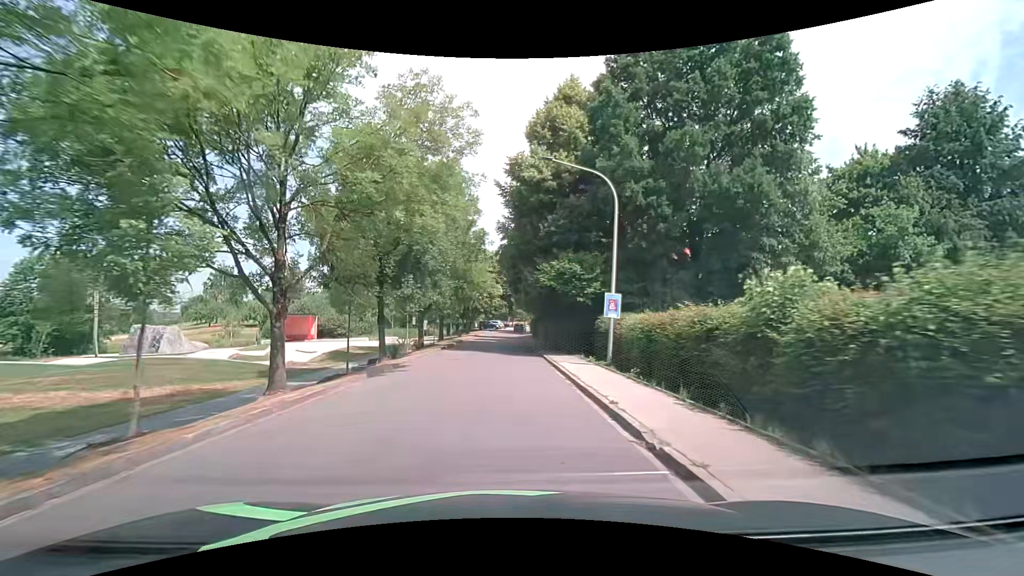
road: residential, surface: asphalt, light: Day
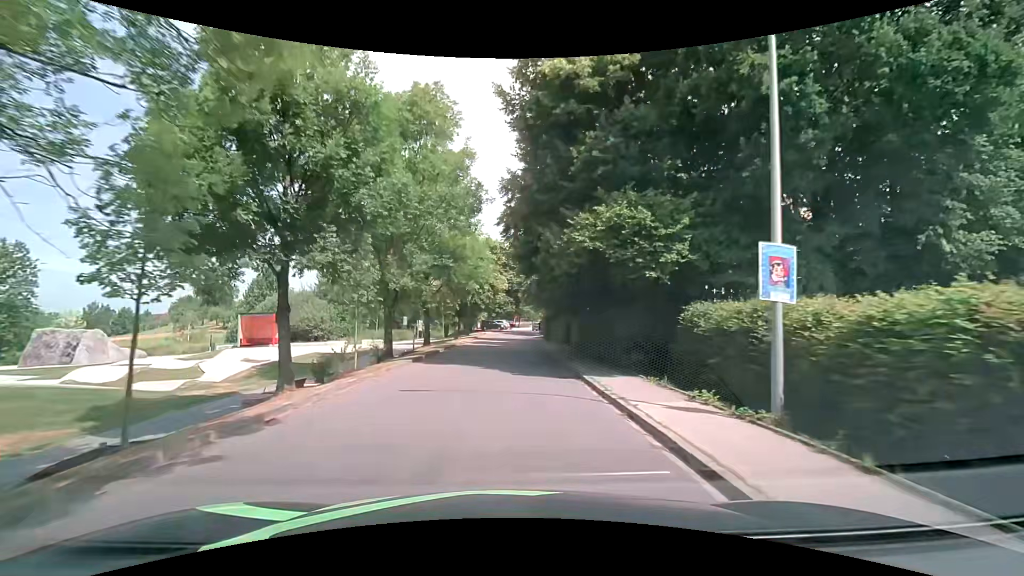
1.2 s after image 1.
(-0.1, +10.6) m; 0°
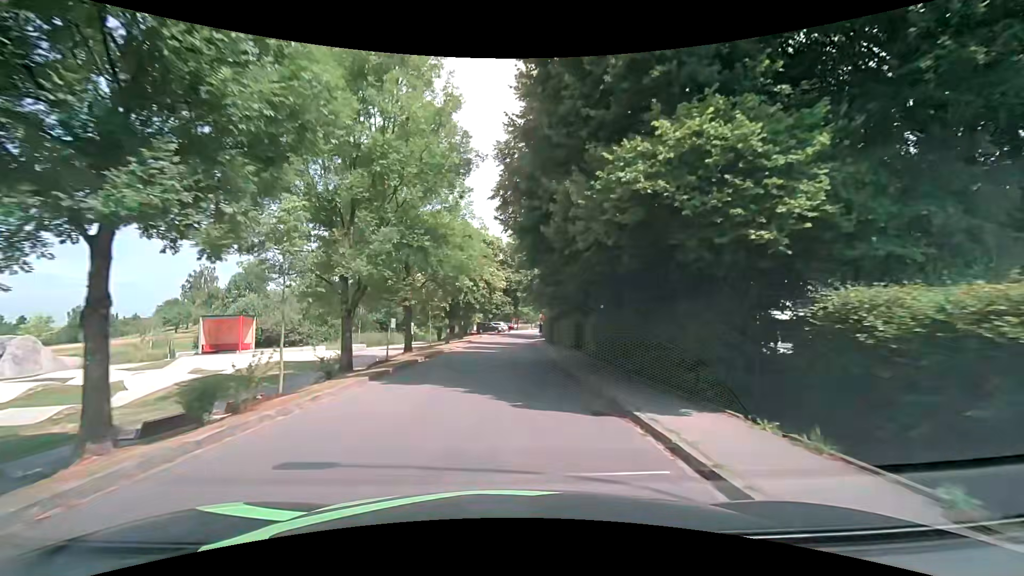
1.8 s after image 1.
(0.0, +5.5) m; 0°
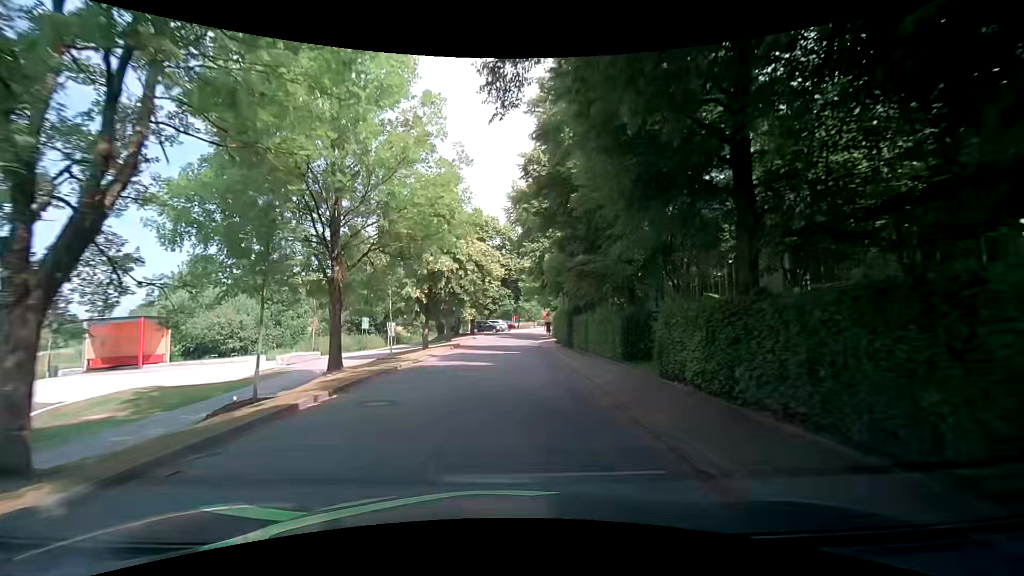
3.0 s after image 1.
(0.0, +11.3) m; 0°
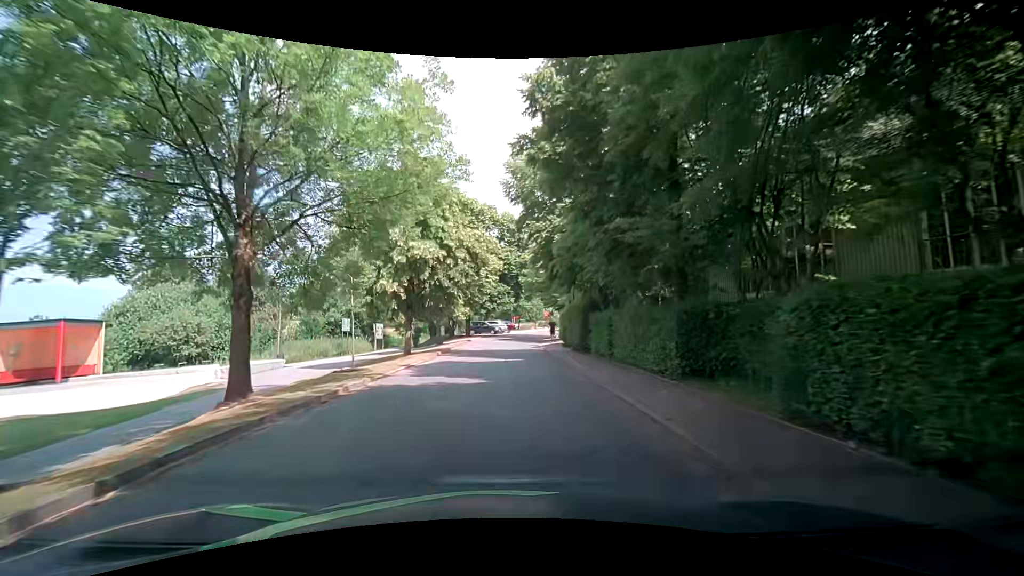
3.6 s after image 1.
(0.0, +5.4) m; -1°
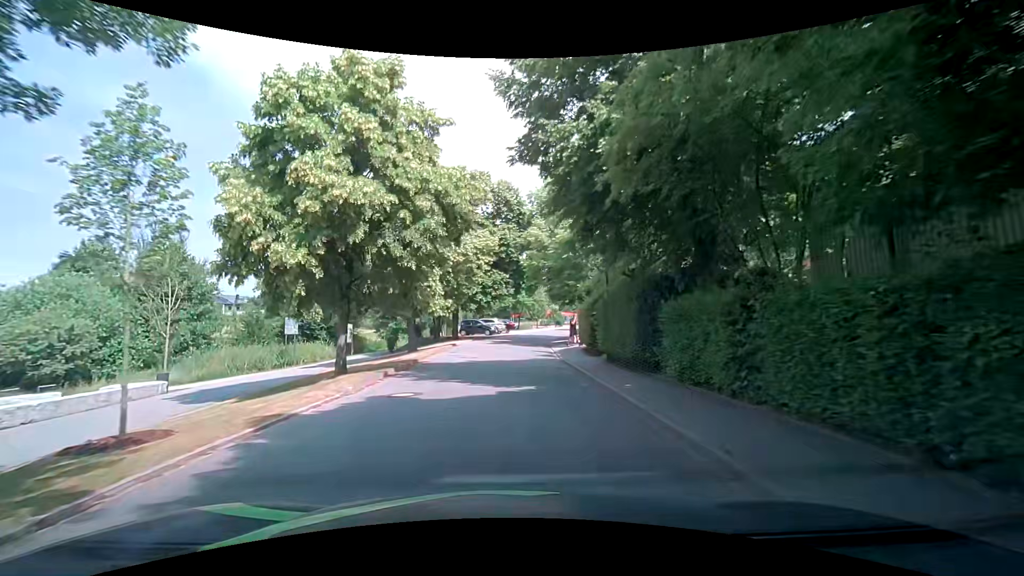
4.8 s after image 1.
(+0.3, +10.0) m; +2°
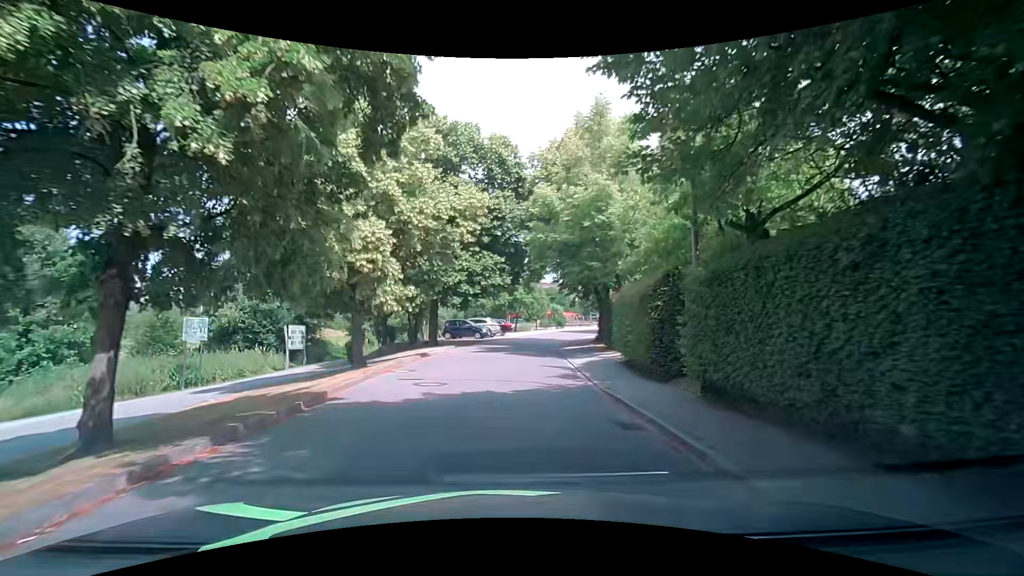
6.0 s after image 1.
(-0.1, +9.1) m; 0°
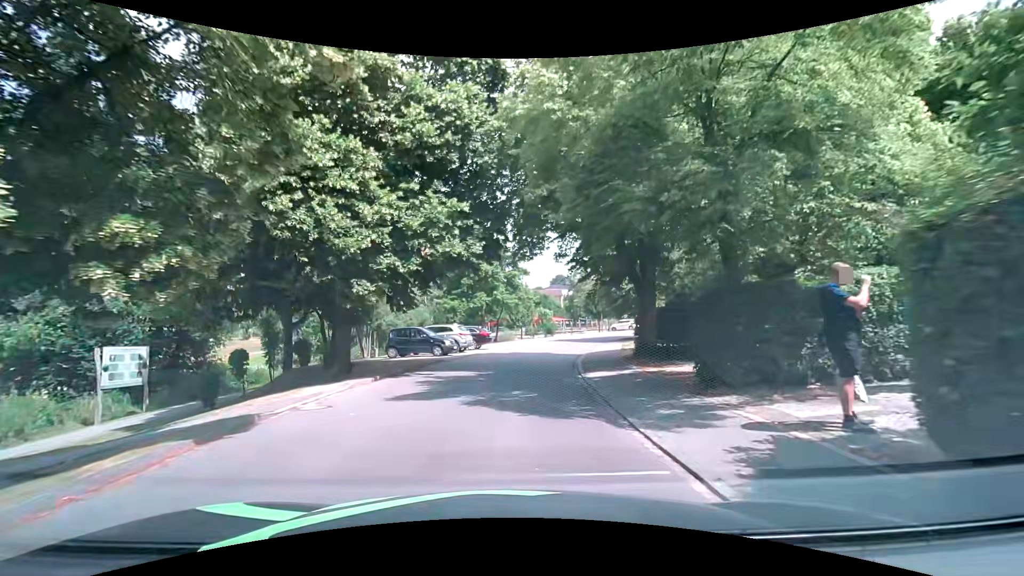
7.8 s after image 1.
(+0.4, +12.7) m; +2°
(0, +10) (+1, +20) (+3, +30) (+6, +39) (+11, +48) (+16, +57) (+22, +65) (+28, +73) (+34, +81) (+40, +89) m
